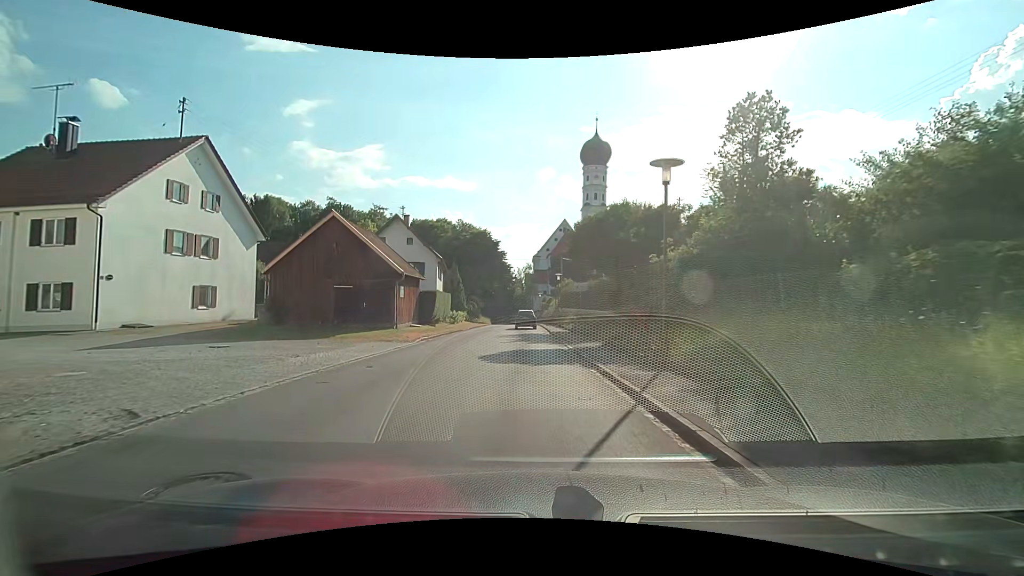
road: tertiary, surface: asphalt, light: Day
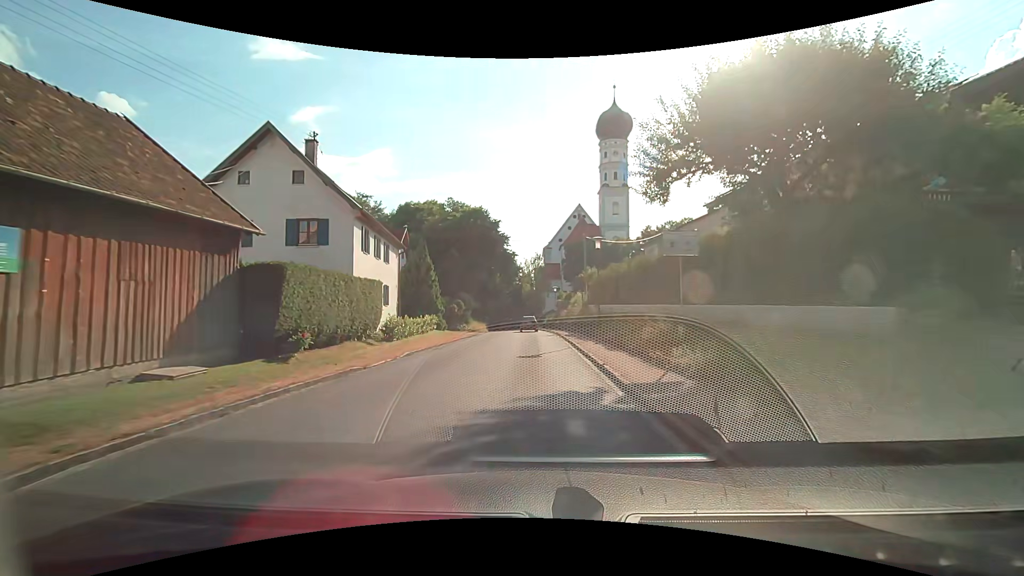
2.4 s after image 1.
(-0.4, +22.5) m; -1°
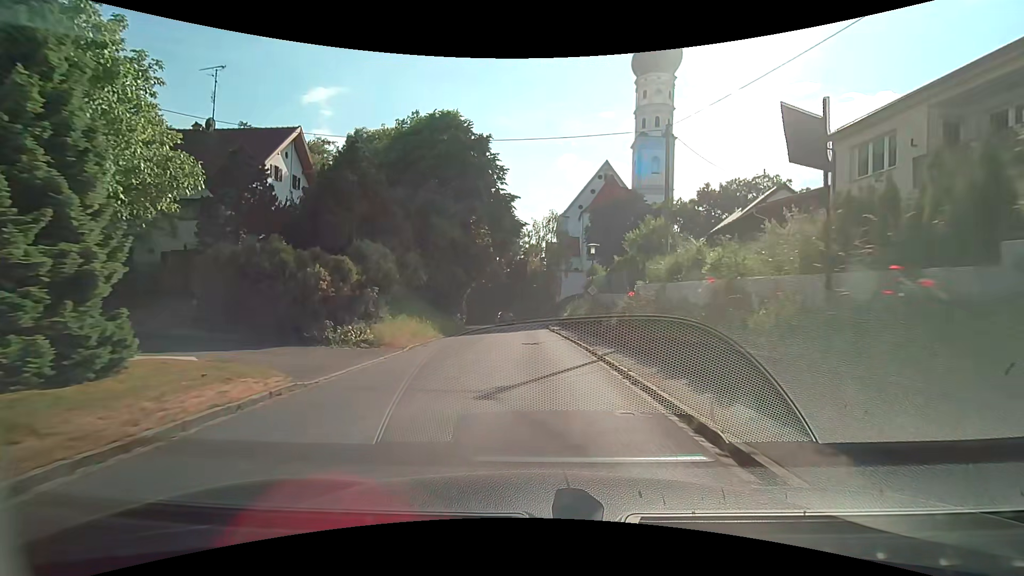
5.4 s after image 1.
(-0.4, +31.2) m; -1°
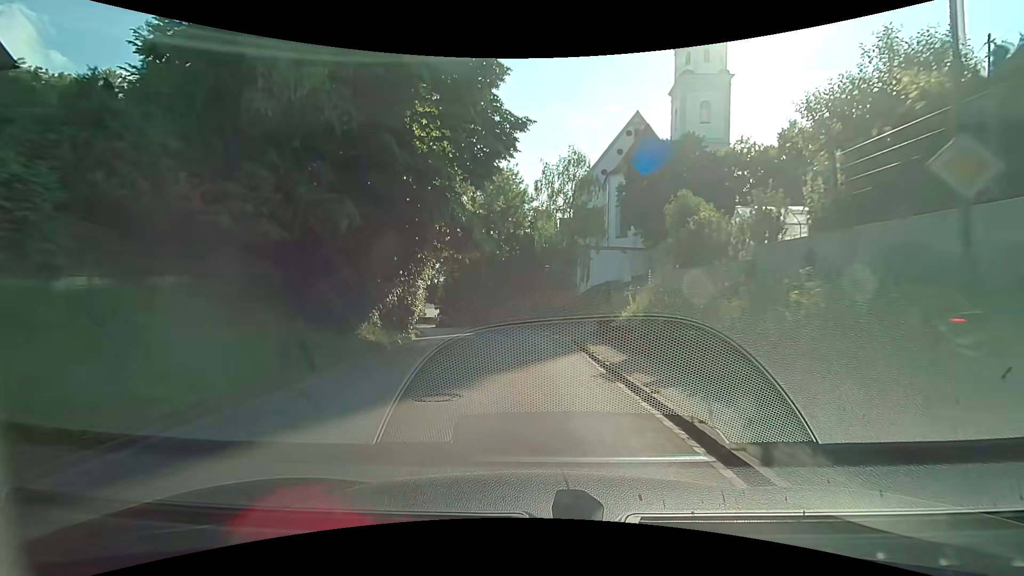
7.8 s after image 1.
(-0.3, +23.7) m; -2°
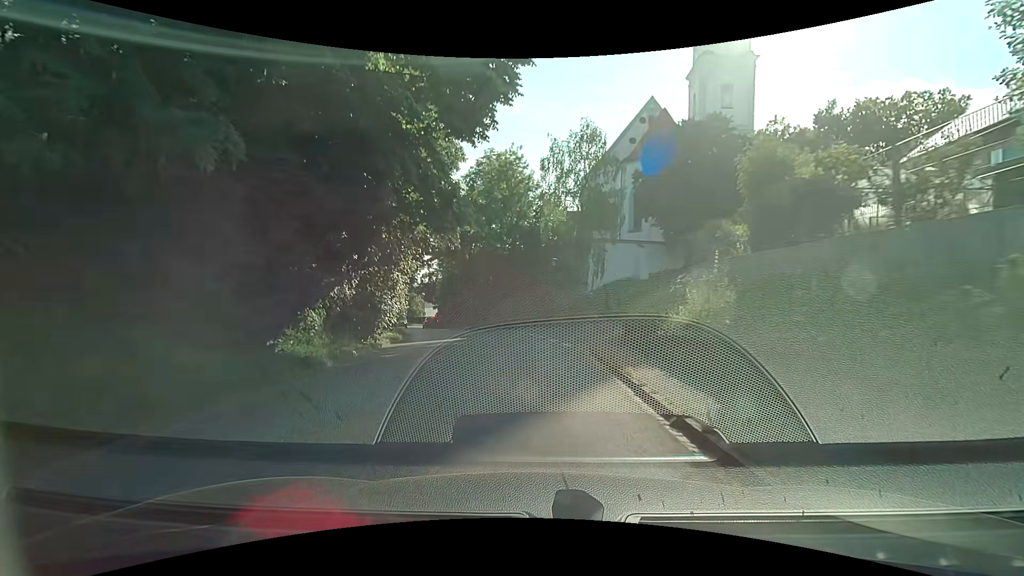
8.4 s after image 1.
(0.0, +5.8) m; -1°
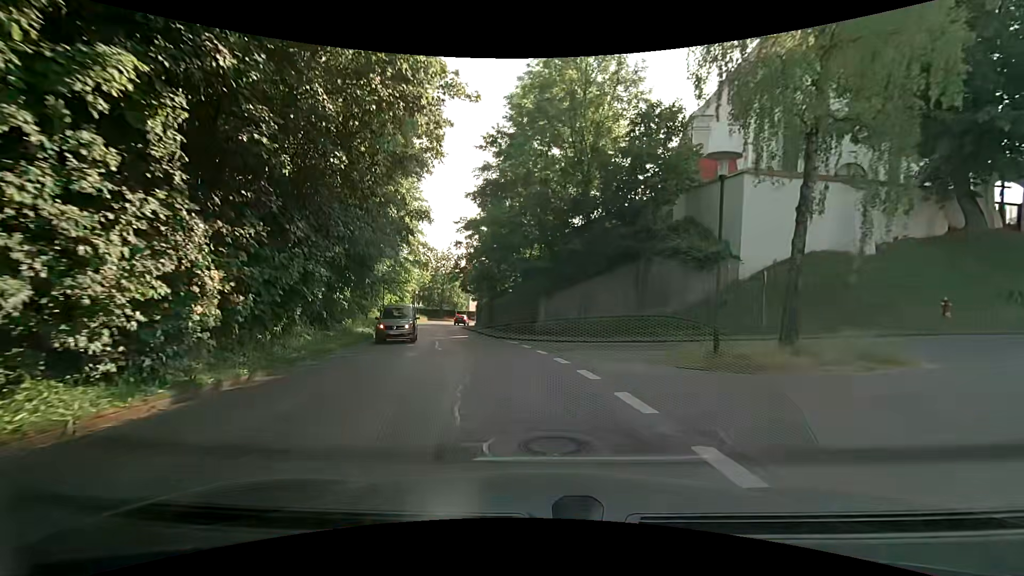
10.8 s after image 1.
(-0.8, +22.5) m; -6°
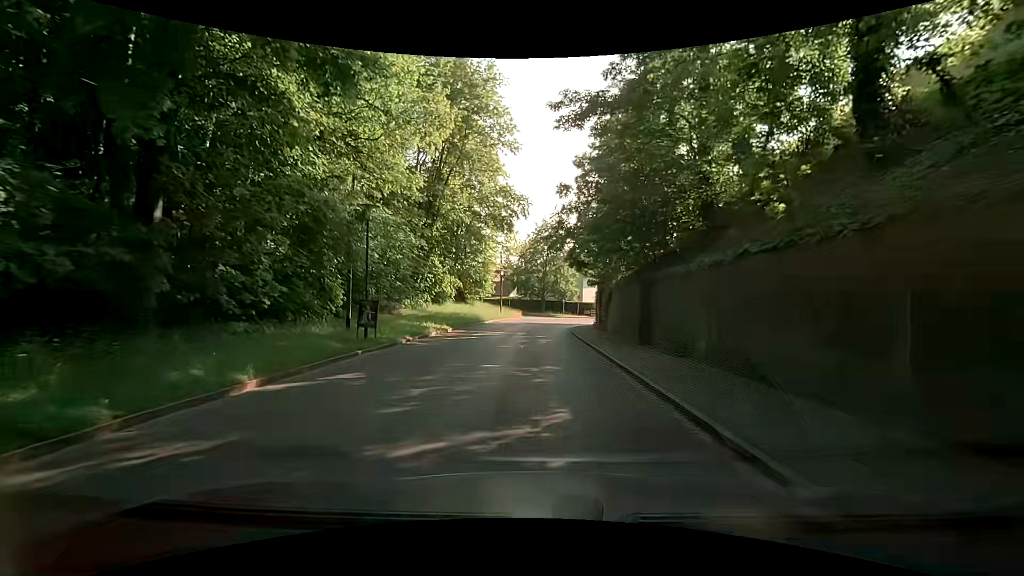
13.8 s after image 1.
(-3.4, +26.6) m; -12°
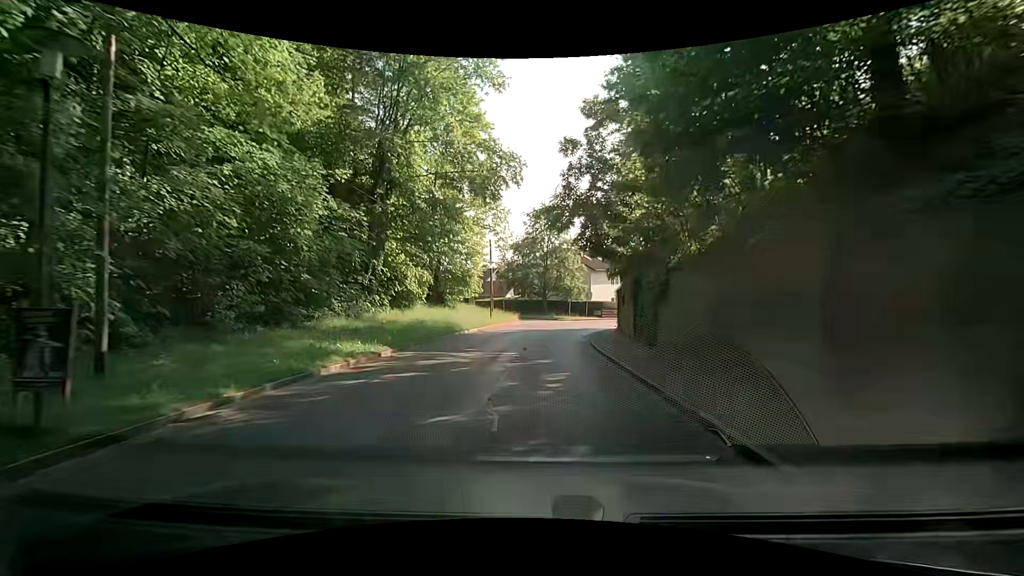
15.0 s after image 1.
(-0.2, +10.8) m; 0°
(0, +10) (0, +20) (+1, +30) (+3, +40) (+7, +49) (+12, +57) (+19, +64) (+27, +70) (+36, +75) (+45, +80) m
